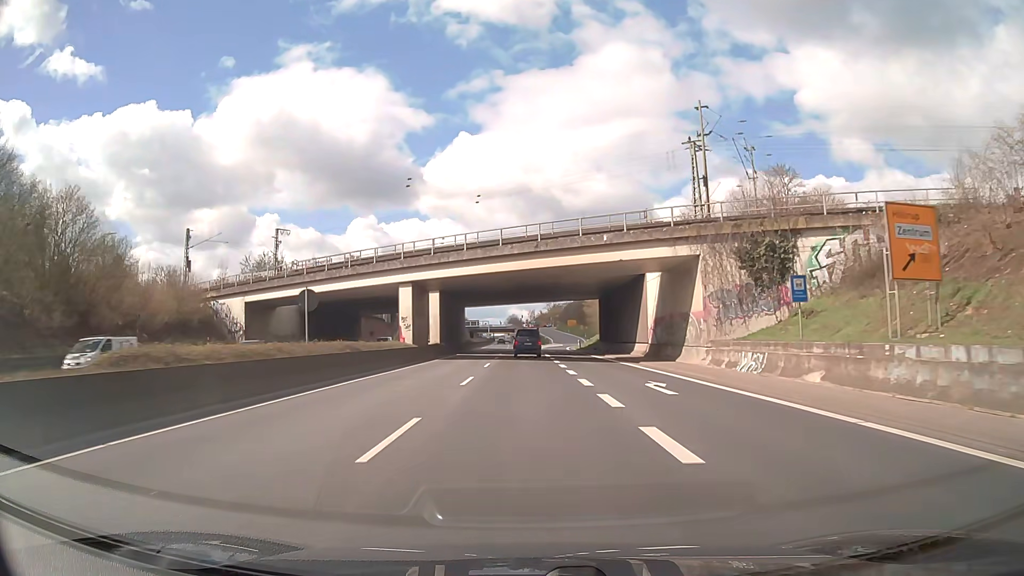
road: trunk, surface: asphalt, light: Day
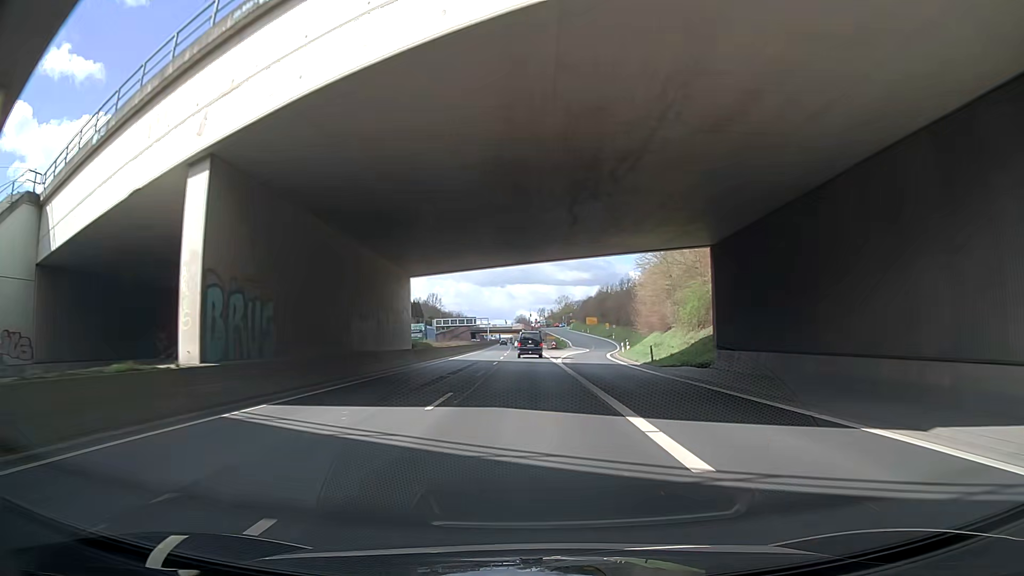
(-0.3, +42.9) m; -1°
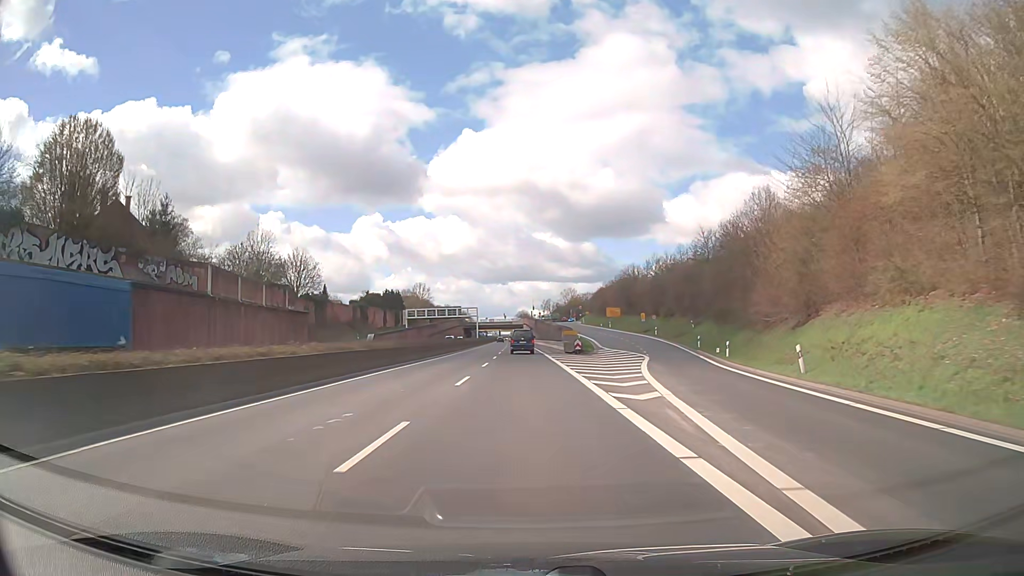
(+0.4, +42.9) m; 0°
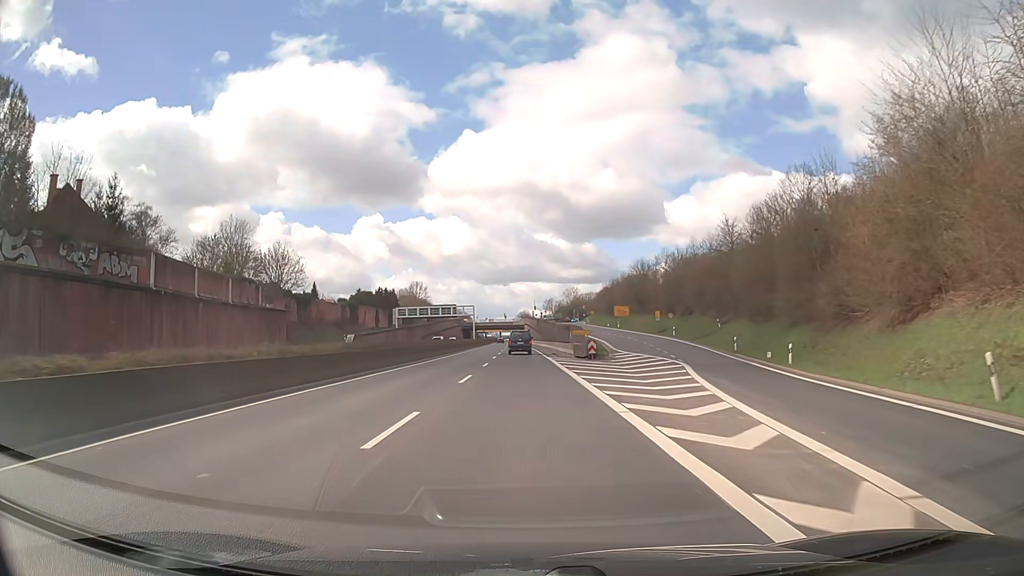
(+0.1, +10.7) m; 0°
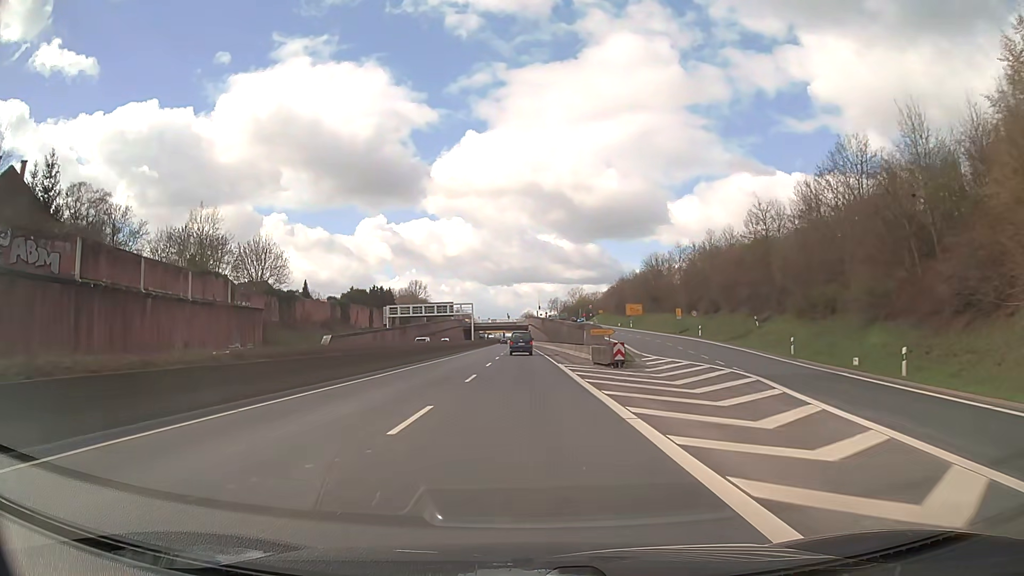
(-0.1, +10.7) m; 0°
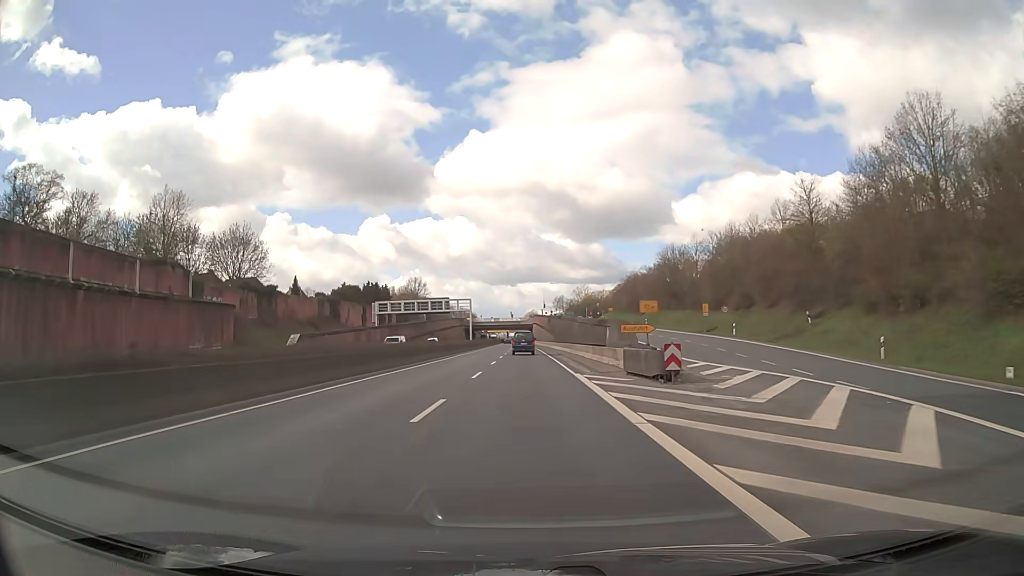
(0.0, +10.7) m; 0°
